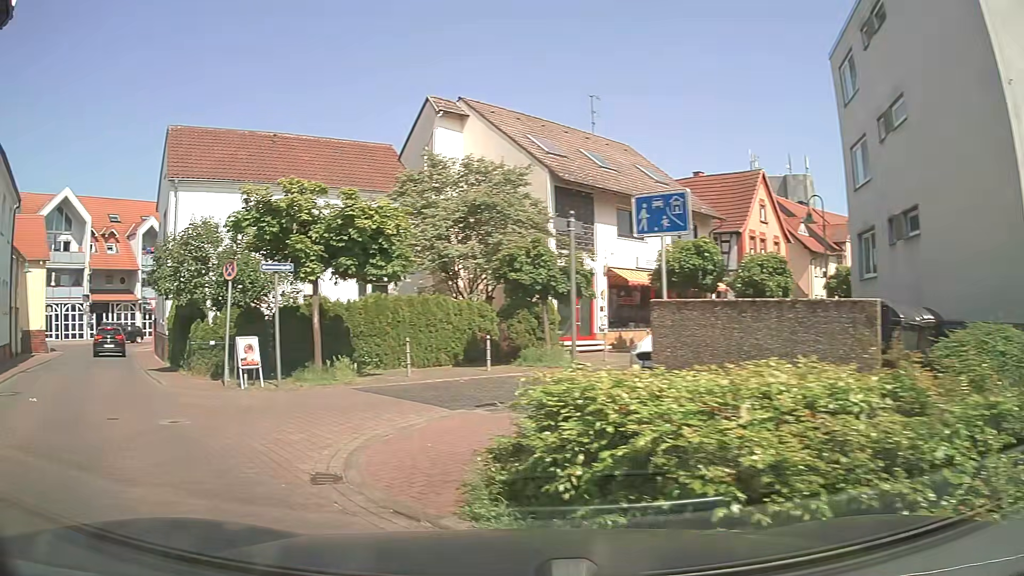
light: Day
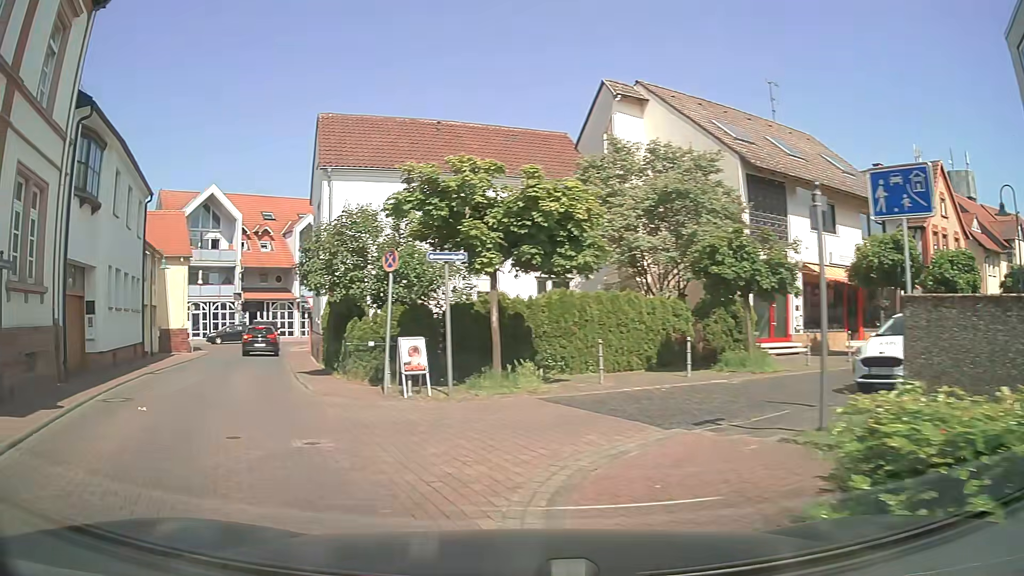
(-0.3, +2.1) m; -16°
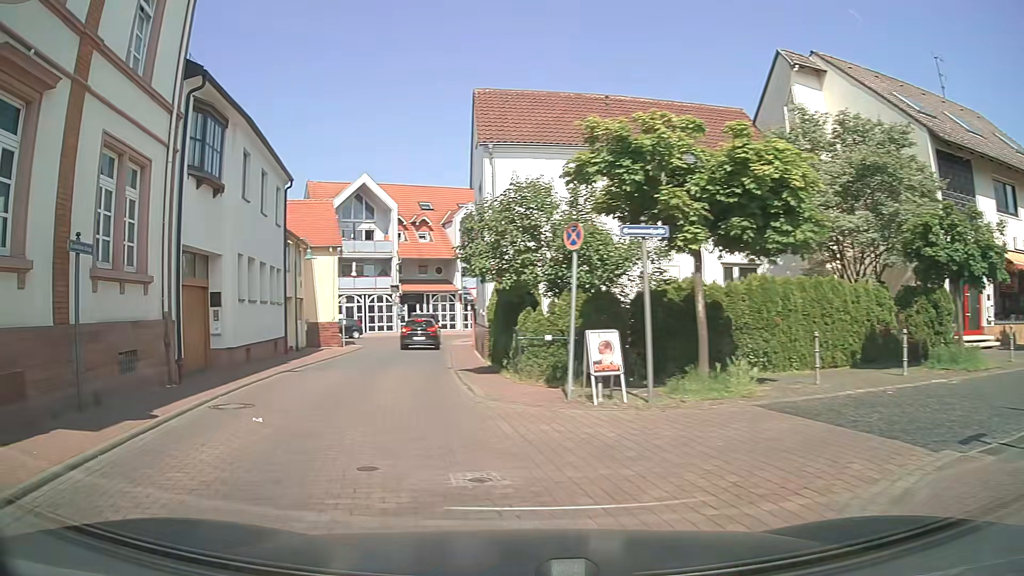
(-0.3, +2.3) m; -13°
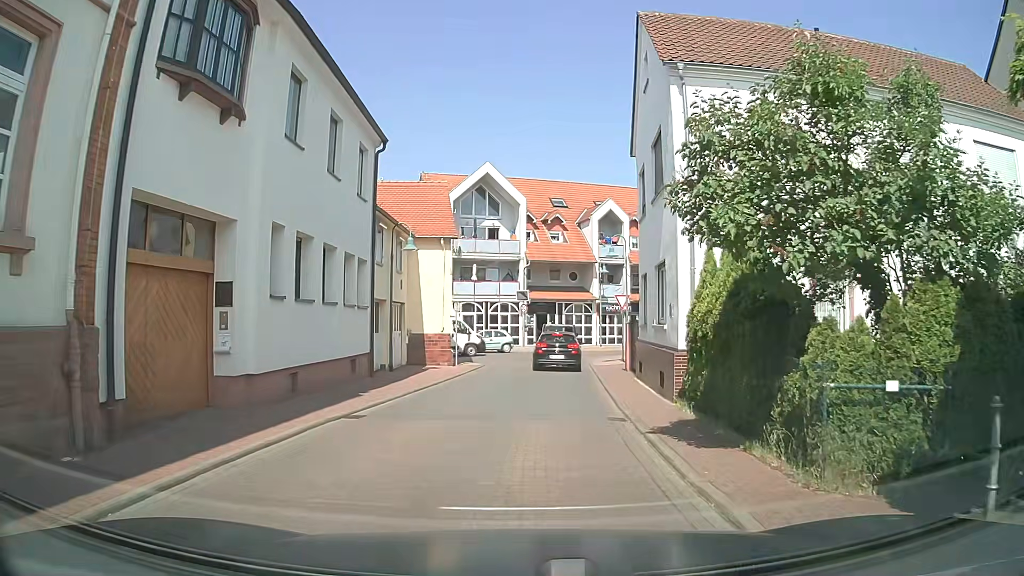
(-1.3, +7.6) m; -11°
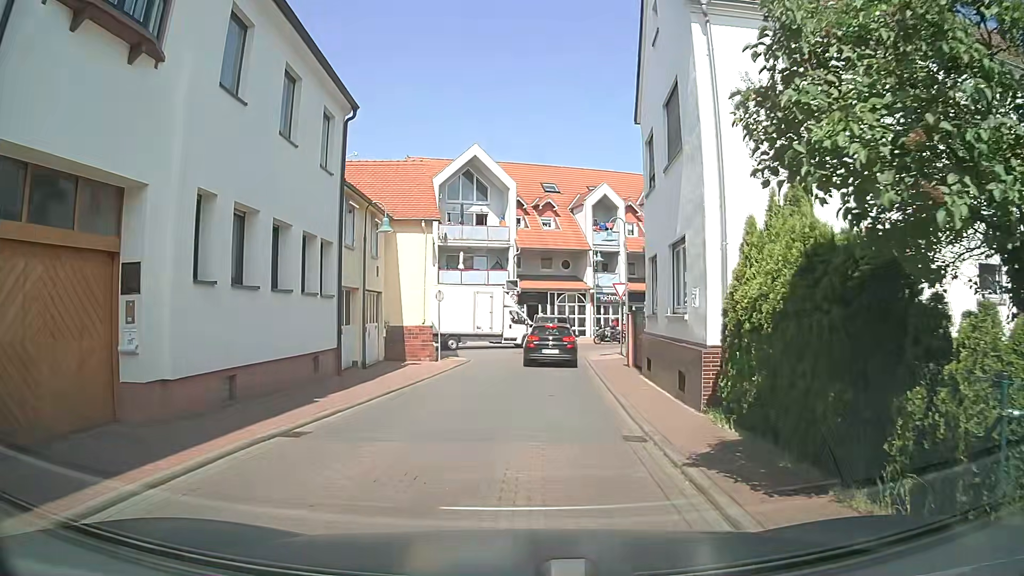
(0.0, +2.6) m; 0°
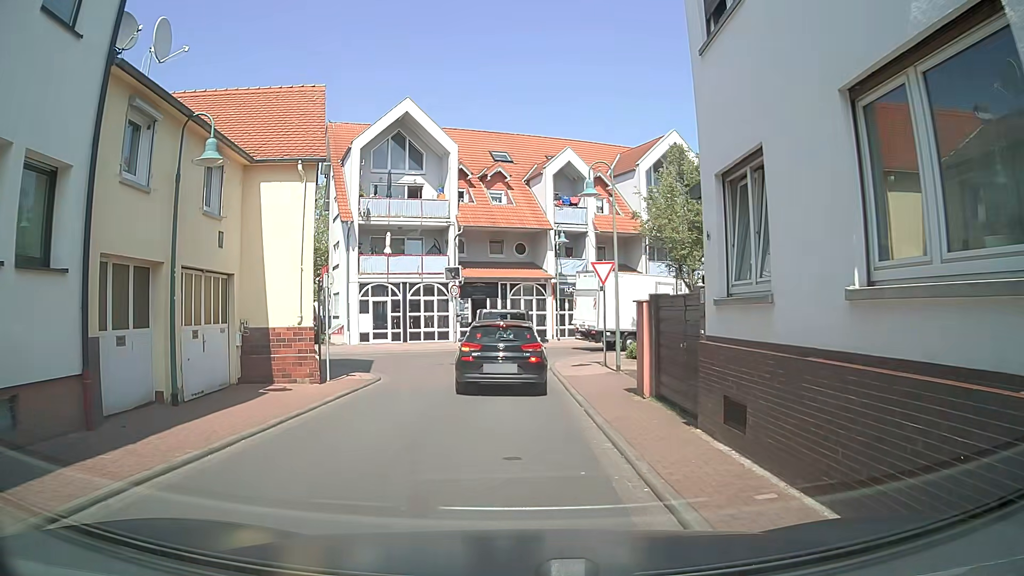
(+0.5, +9.2) m; +5°
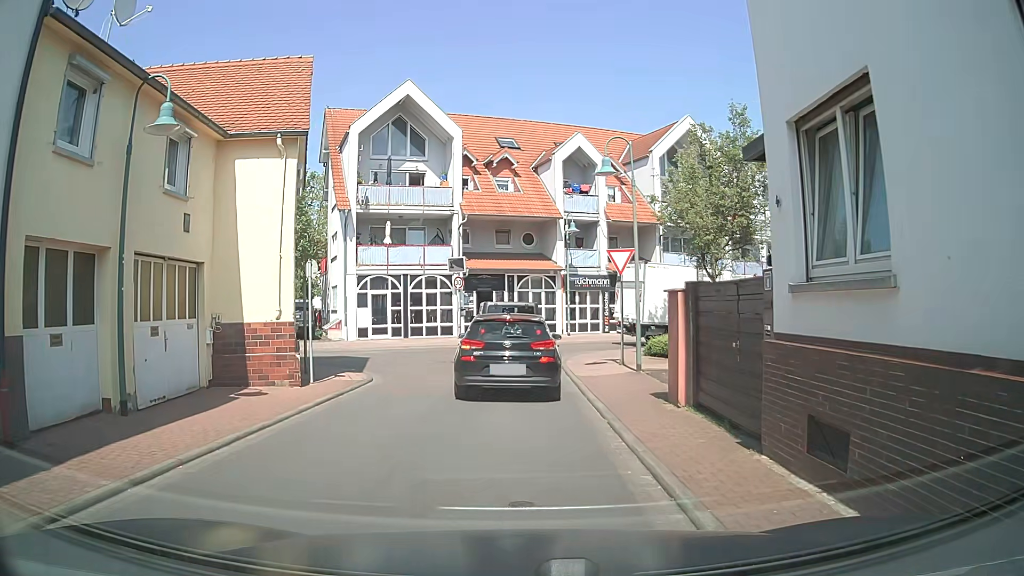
(0.0, +1.9) m; -2°
